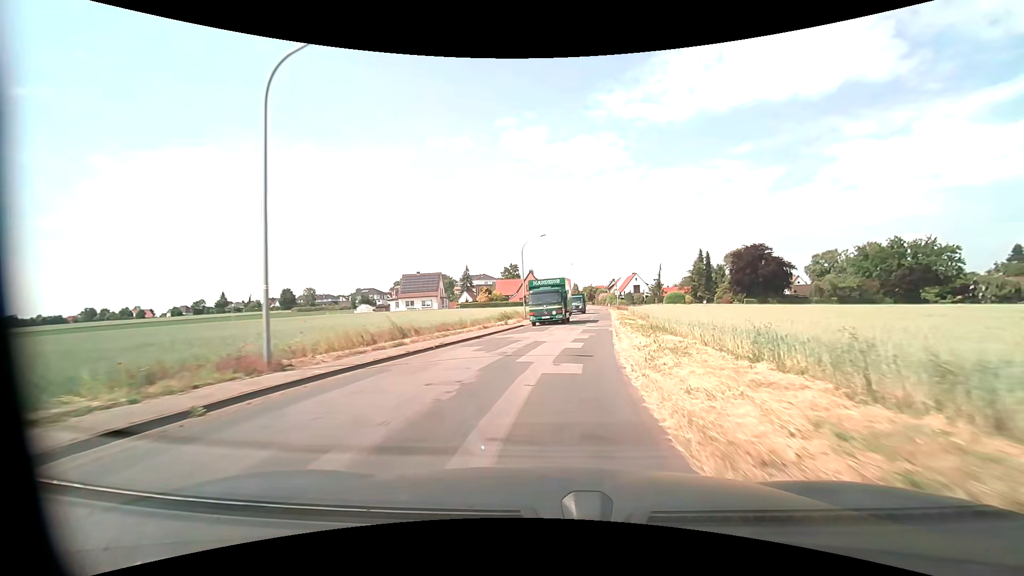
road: unclassified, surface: asphalt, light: Day
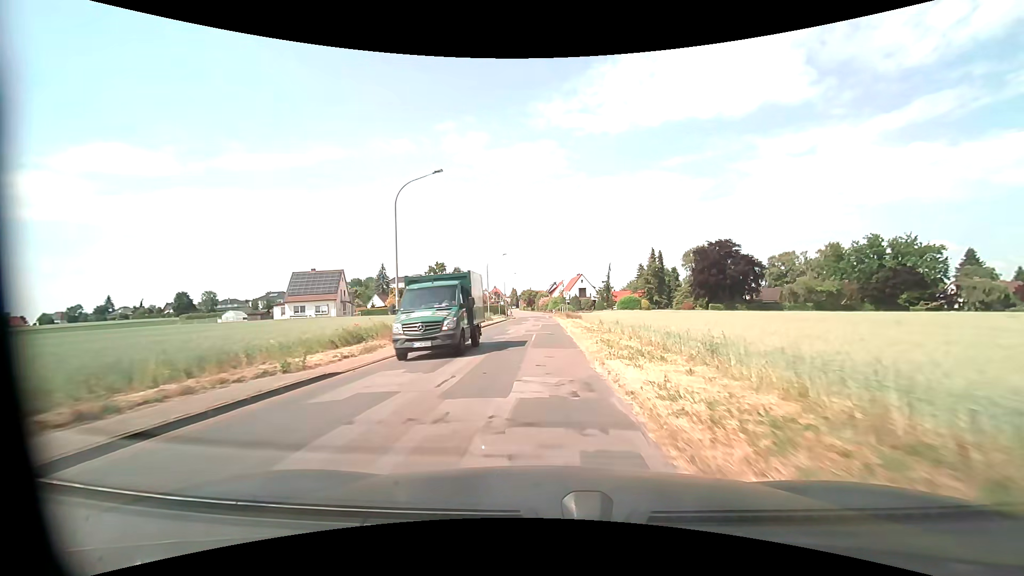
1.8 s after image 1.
(+2.0, +23.1) m; +7°
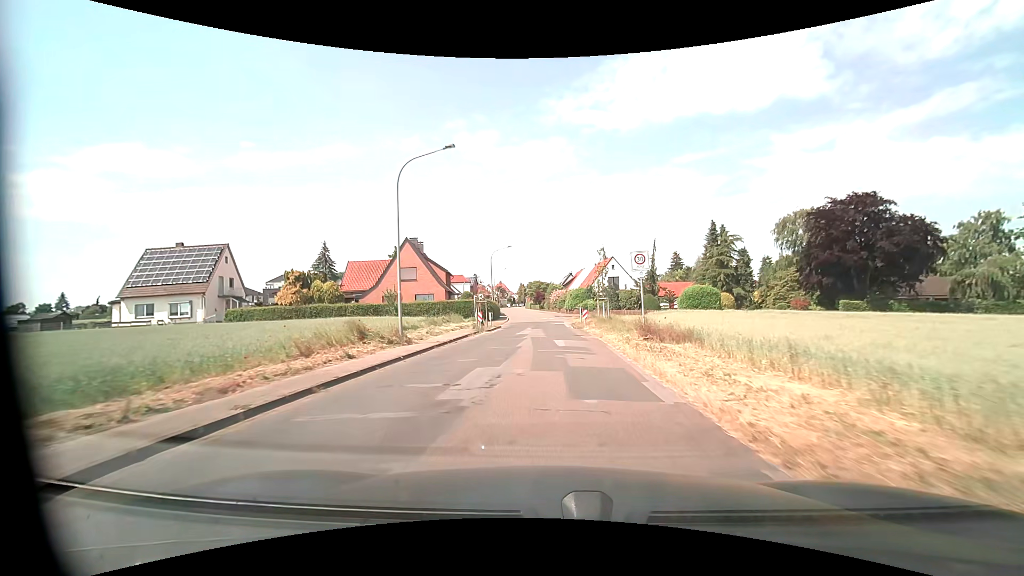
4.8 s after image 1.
(-0.3, +38.5) m; -1°
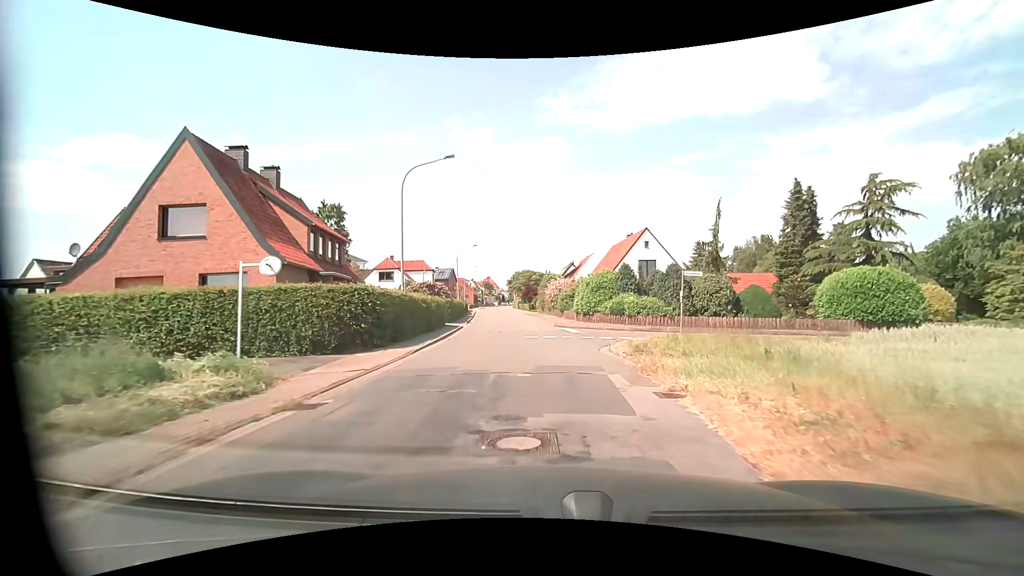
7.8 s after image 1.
(+0.3, +31.9) m; +1°
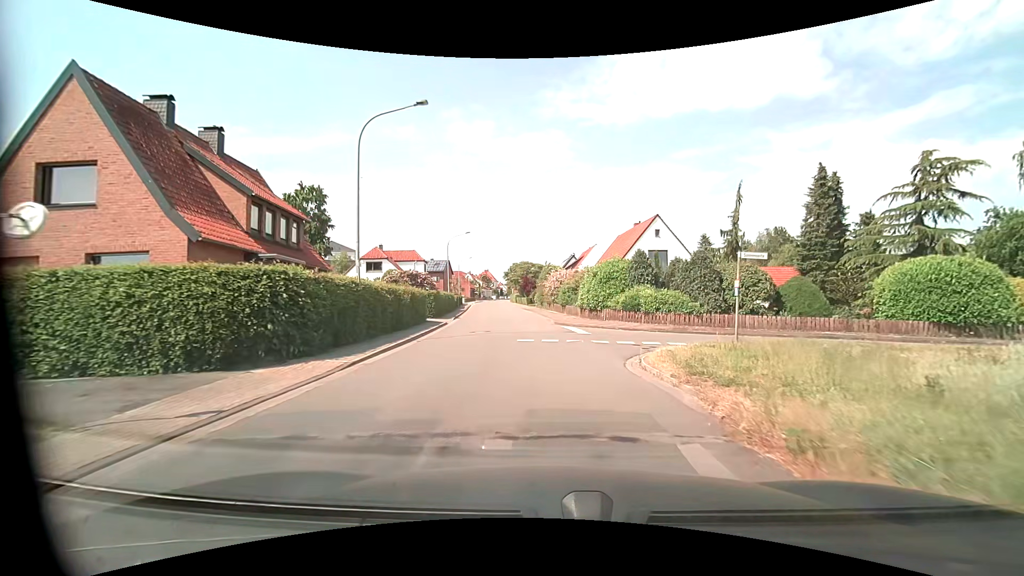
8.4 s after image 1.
(-0.1, +5.0) m; -1°
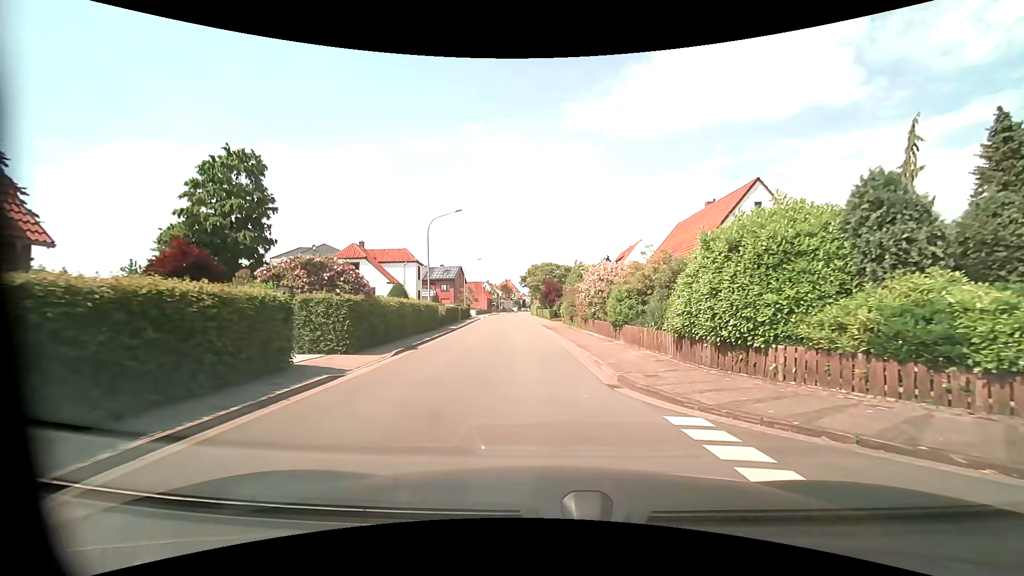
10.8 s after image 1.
(-0.3, +17.5) m; -3°
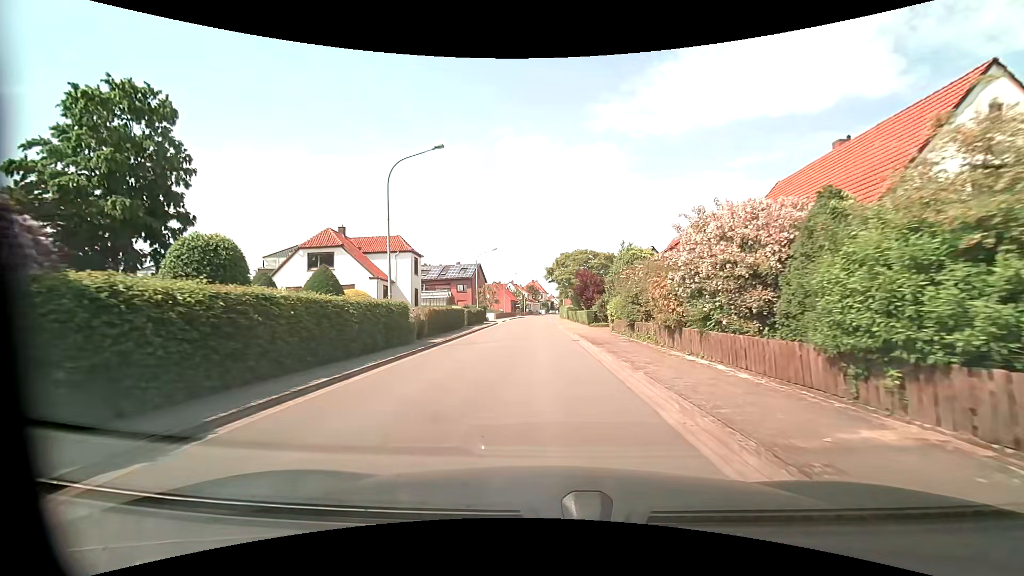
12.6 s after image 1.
(-0.3, +13.6) m; -3°
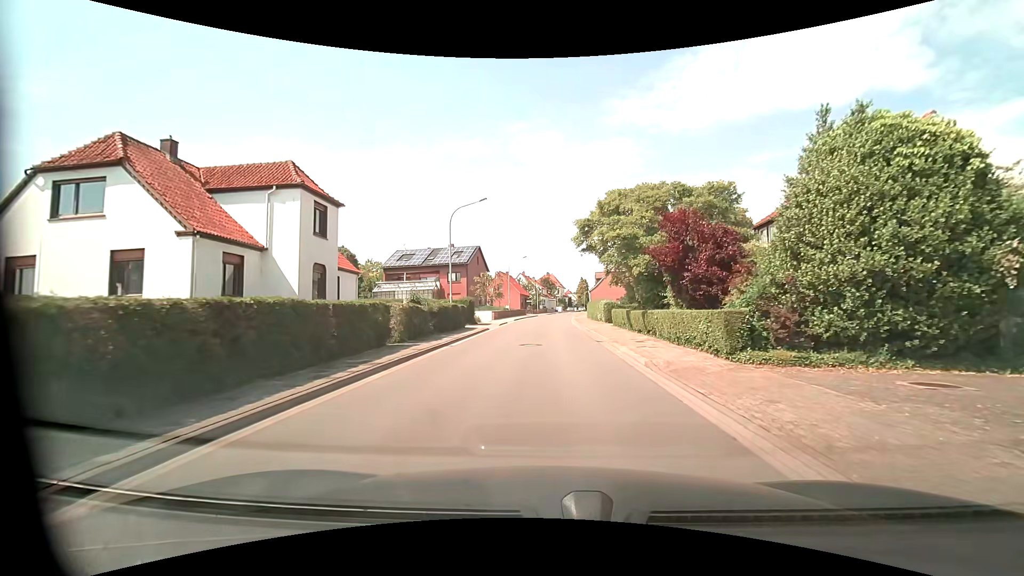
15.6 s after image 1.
(-0.5, +23.3) m; -2°
(0, +10) (0, +20) (0, +30) (0, +40) (+1, +50) (+1, +60) (+2, +70) (+3, +80) (+4, +90) (+5, +100) m
